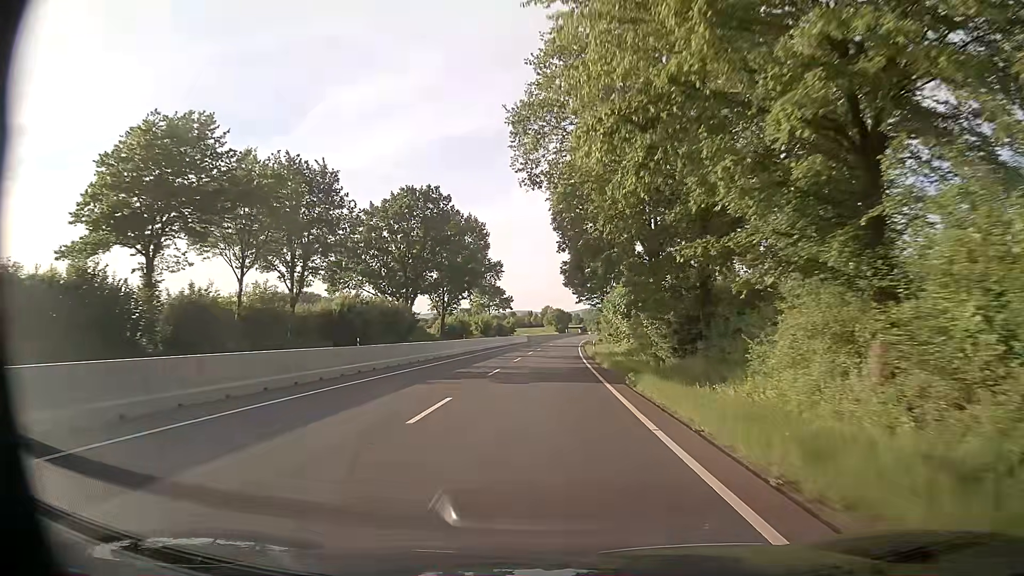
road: trunk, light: Day
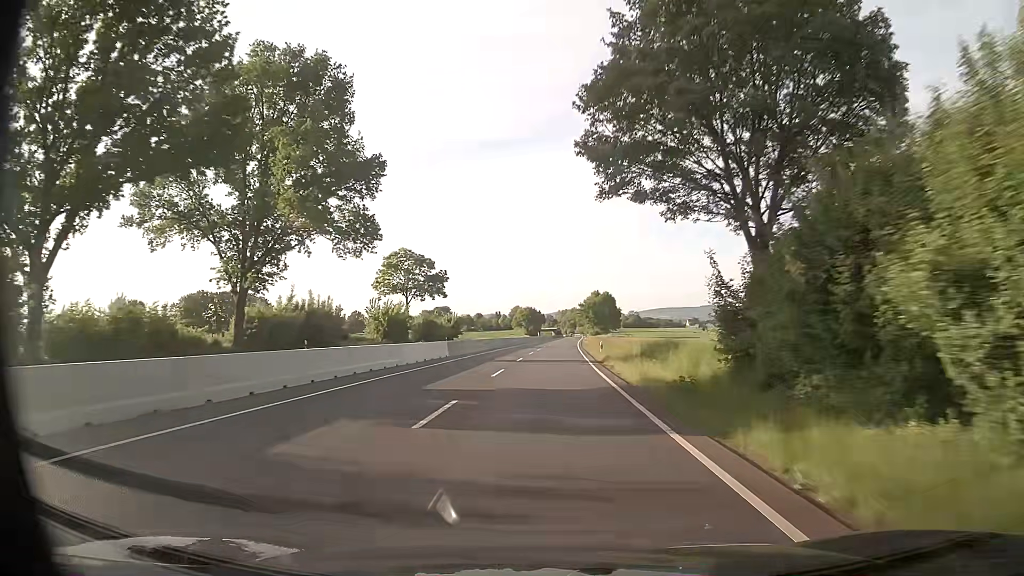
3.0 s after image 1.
(+1.0, +61.3) m; +2°
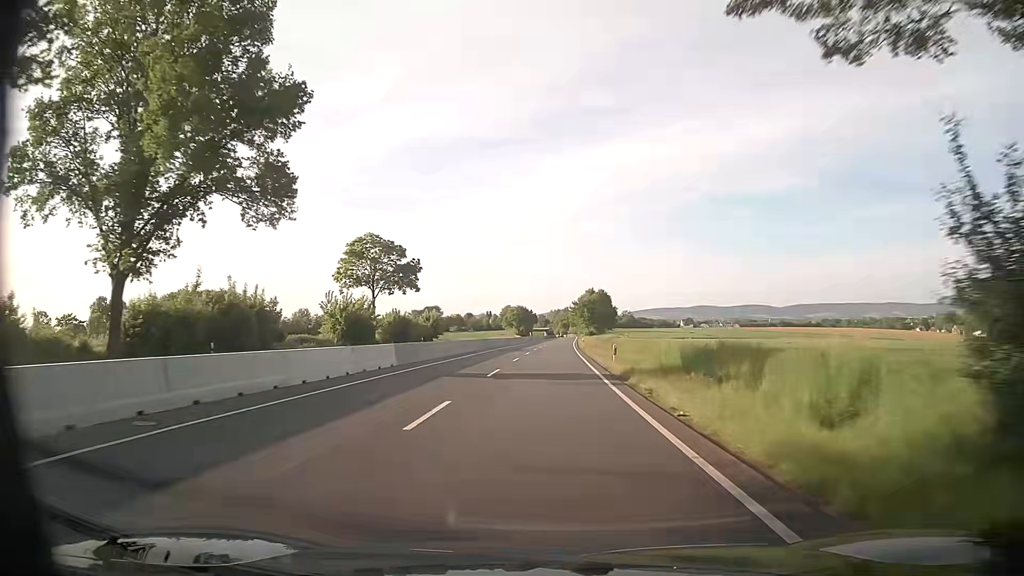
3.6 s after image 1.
(0.0, +12.4) m; 0°
(0, +10) (0, +20) (0, +30) (+1, +40) (+1, +50) (+1, +60) (+1, +70) (+2, +80) (+2, +90) (+3, +100) m
